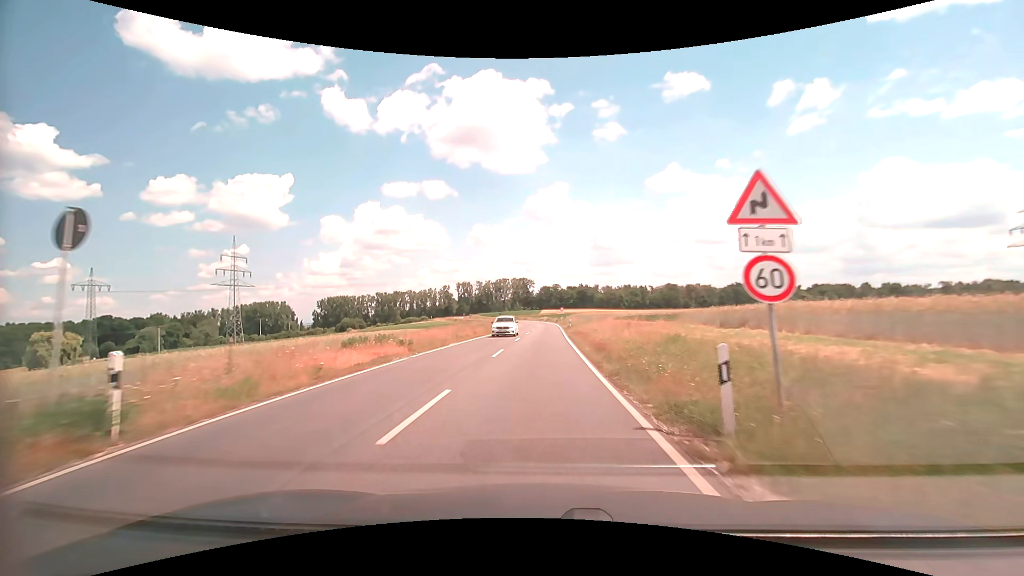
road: secondary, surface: asphalt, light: Day
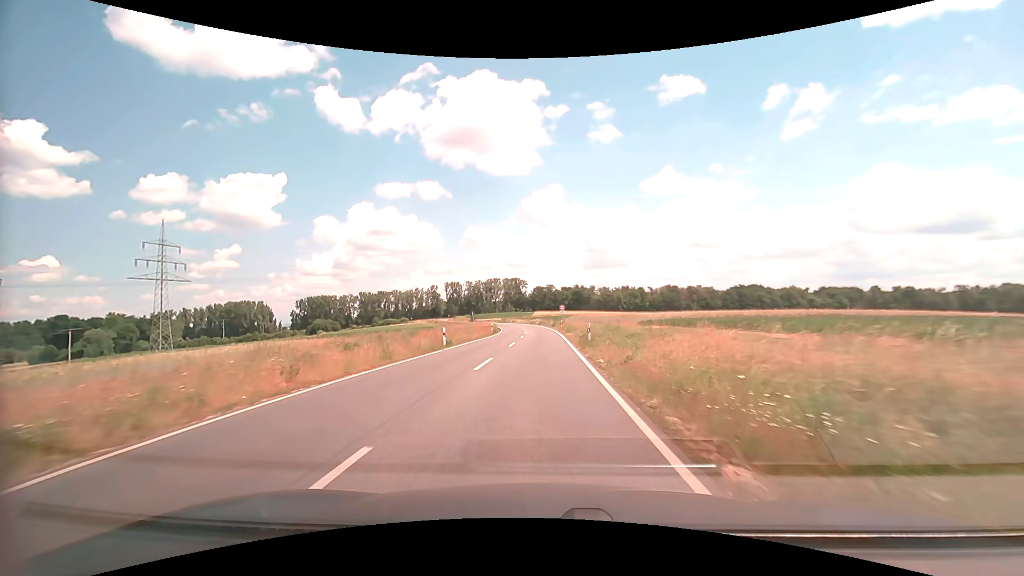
(+0.1, +28.0) m; +1°
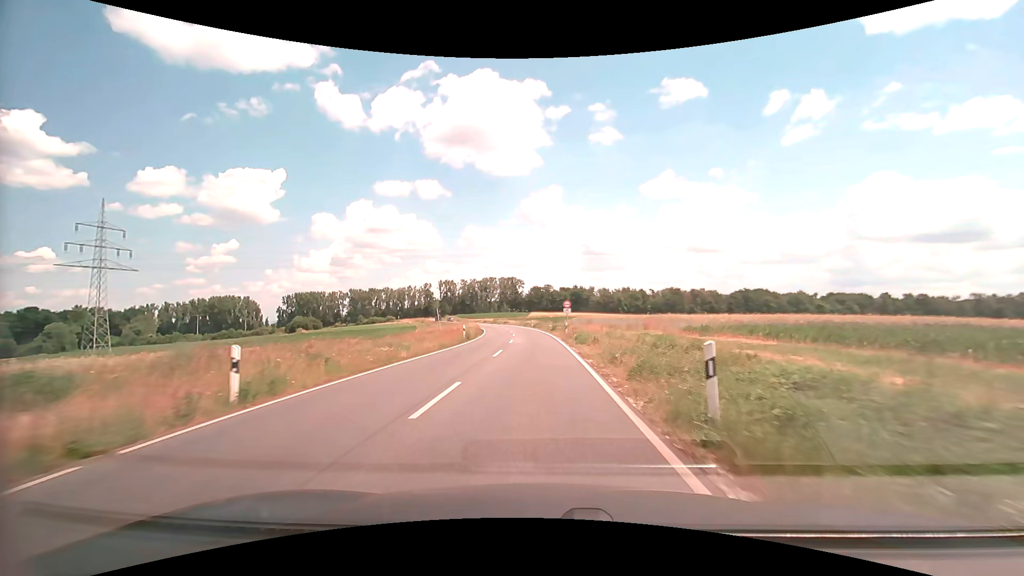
(0.0, +18.4) m; 0°
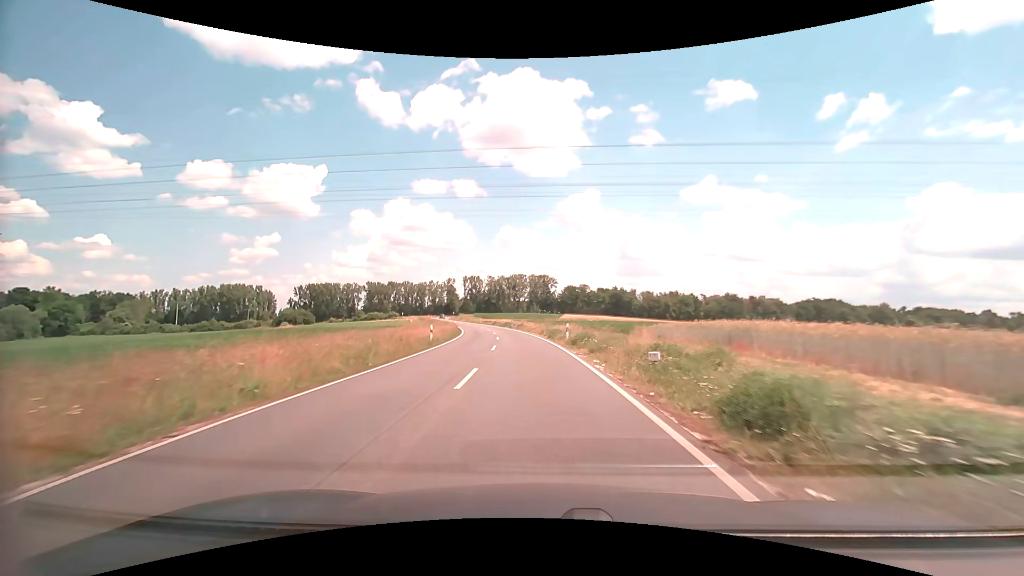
(-1.0, +45.5) m; -3°
(0, +10) (-1, +20) (-1, +30) (-2, +40) (-3, +50) (-5, +60) (-7, +70) (-9, +79) (-11, +89) (-13, +99) m
